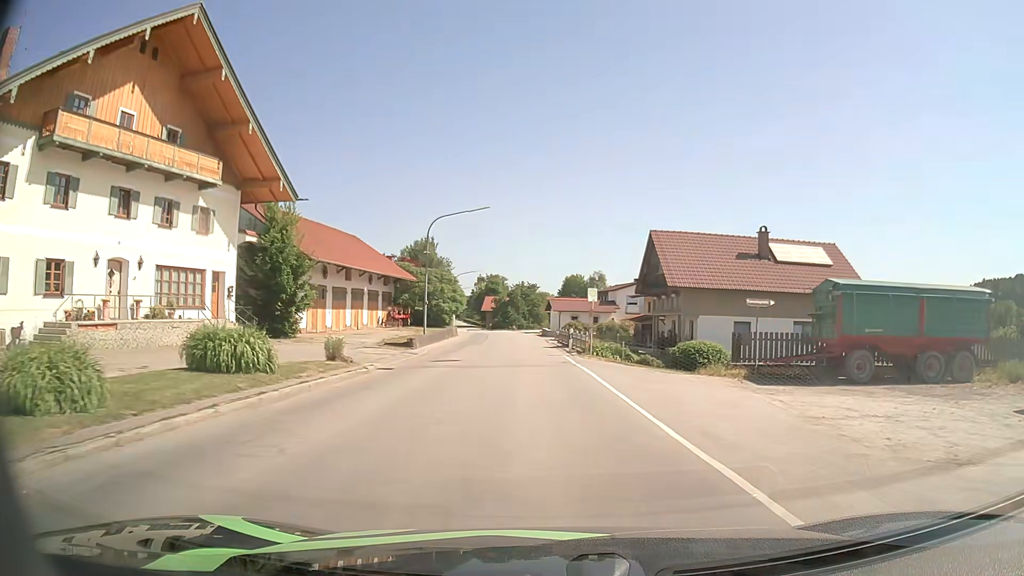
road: secondary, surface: asphalt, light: Day
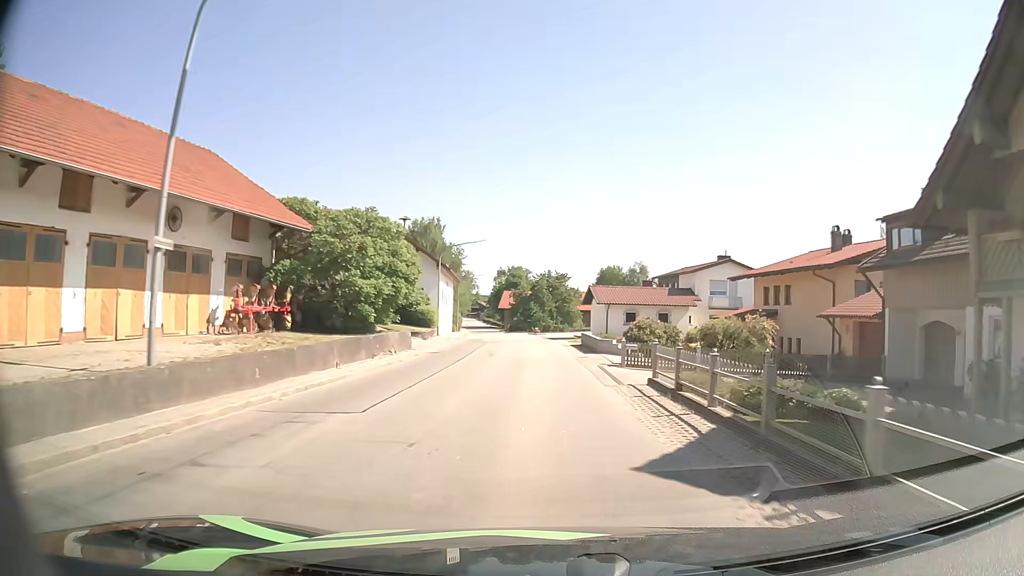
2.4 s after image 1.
(-0.8, +31.1) m; -2°
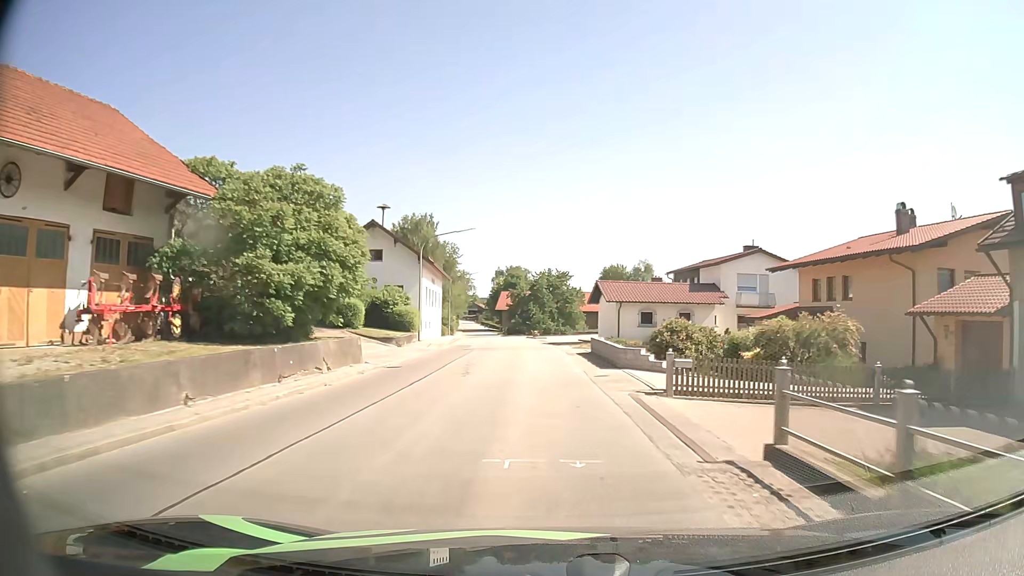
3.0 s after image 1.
(-0.1, +8.1) m; -1°
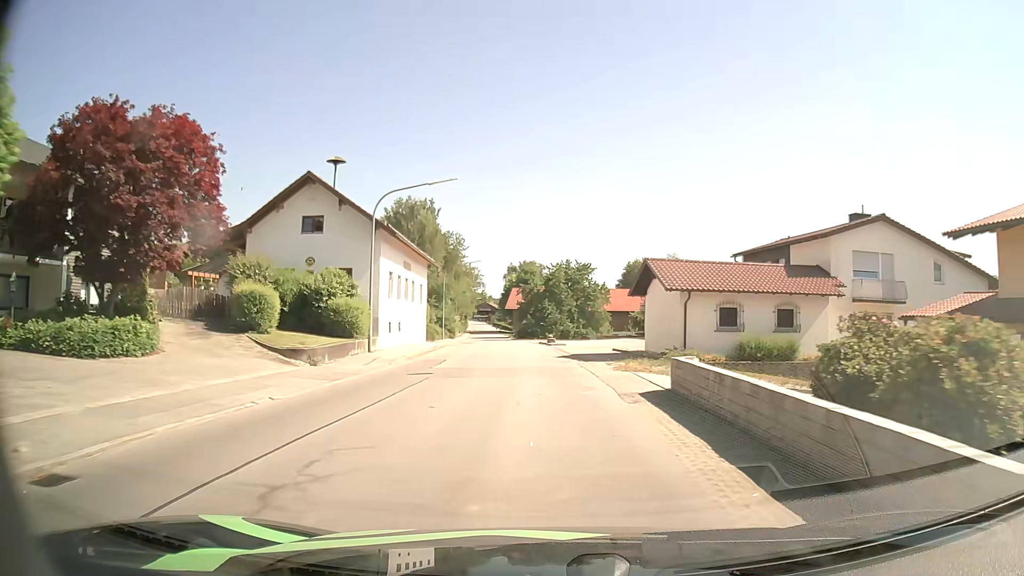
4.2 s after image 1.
(-0.1, +16.4) m; -1°
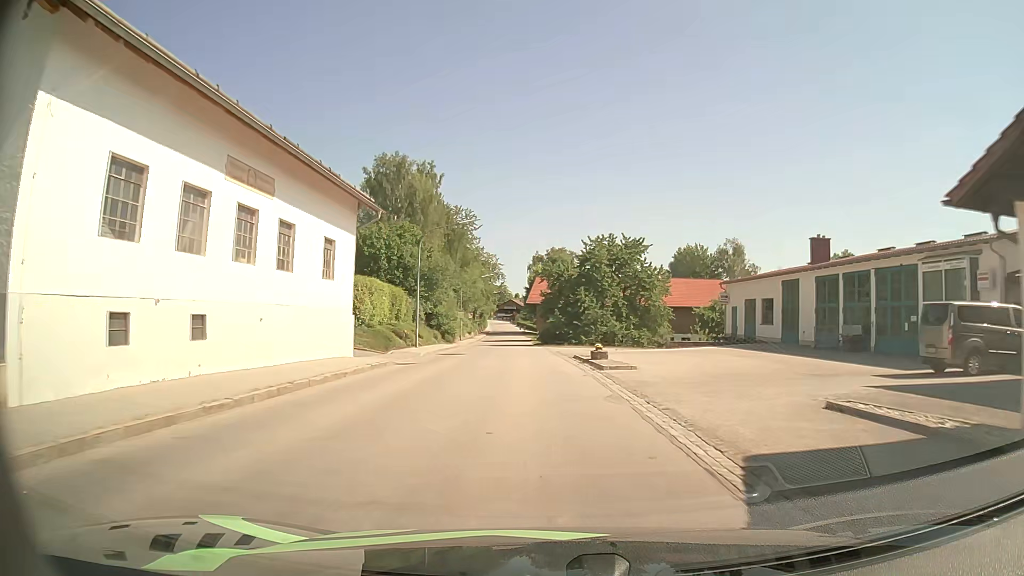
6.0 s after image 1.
(-0.6, +25.3) m; -3°
(0, +10) (0, +20) (-1, +30) (-1, +40) (-1, +50) (-2, +60) (-3, +70) (-3, +80) (-4, +90) (-4, +100) m
